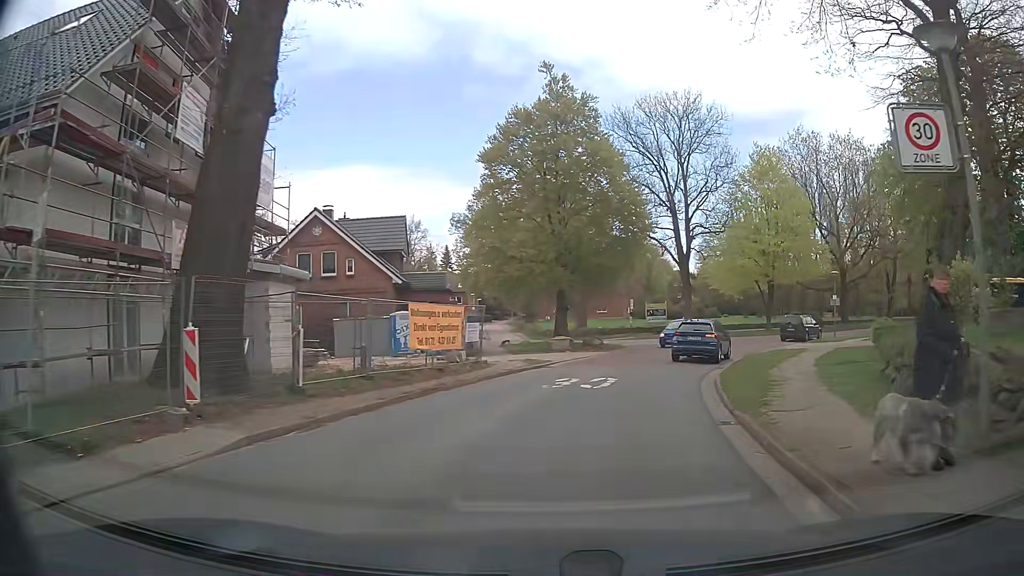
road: tertiary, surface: asphalt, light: Day
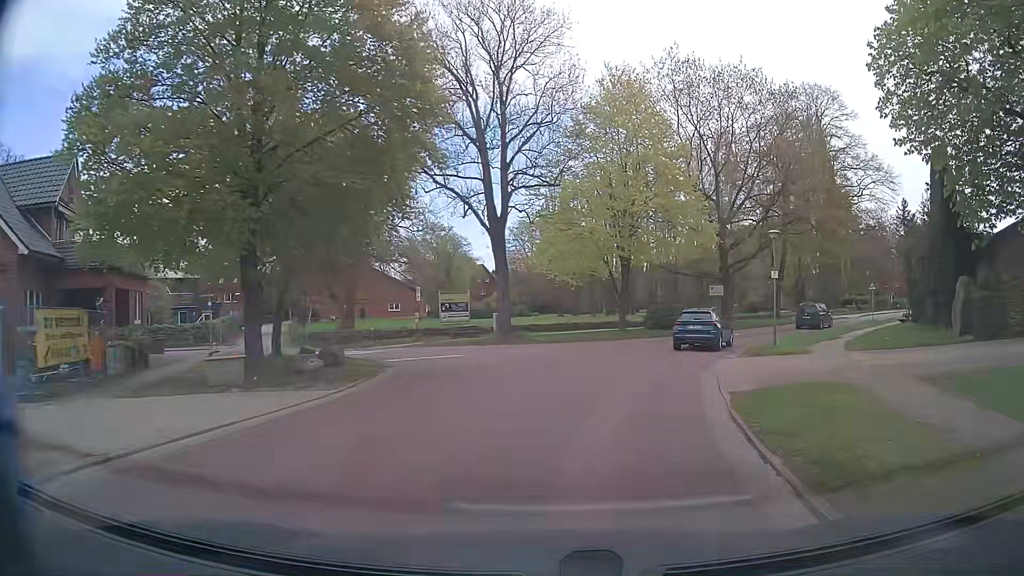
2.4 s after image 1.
(+3.0, +19.1) m; +17°
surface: paving_stones
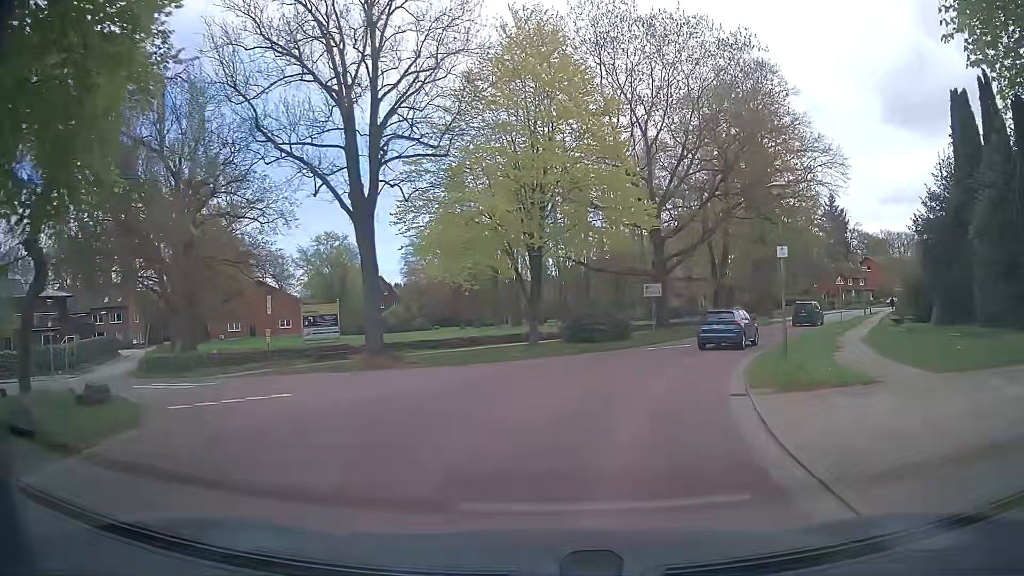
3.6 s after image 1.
(+0.6, +9.6) m; +7°
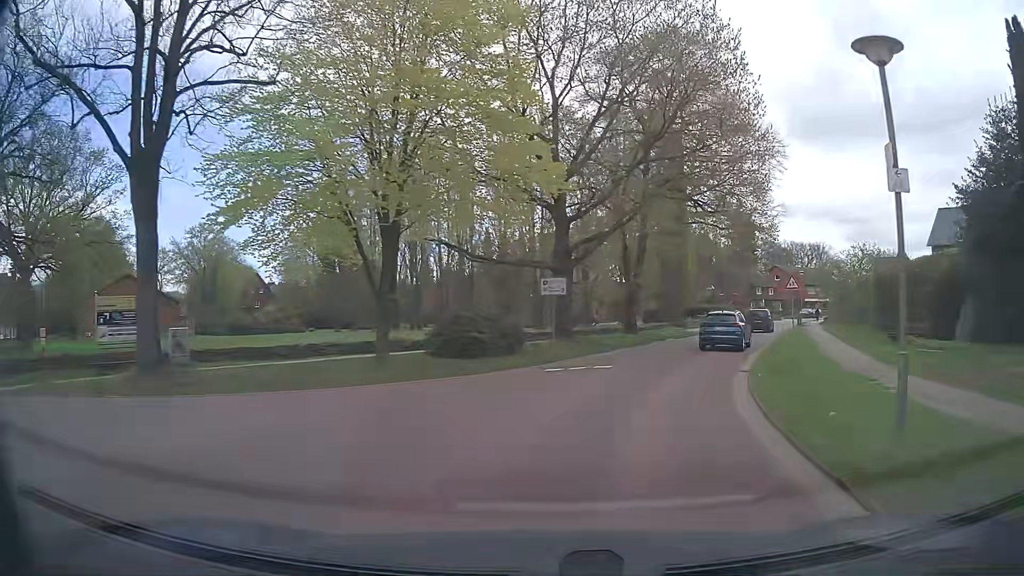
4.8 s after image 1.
(+0.7, +9.4) m; +9°
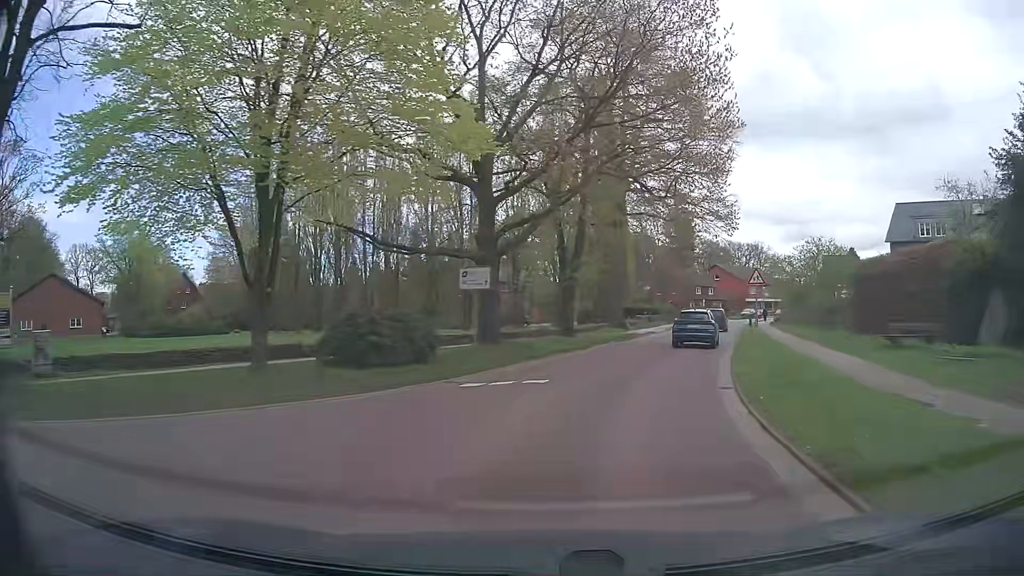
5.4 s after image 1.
(+0.2, +4.7) m; +8°
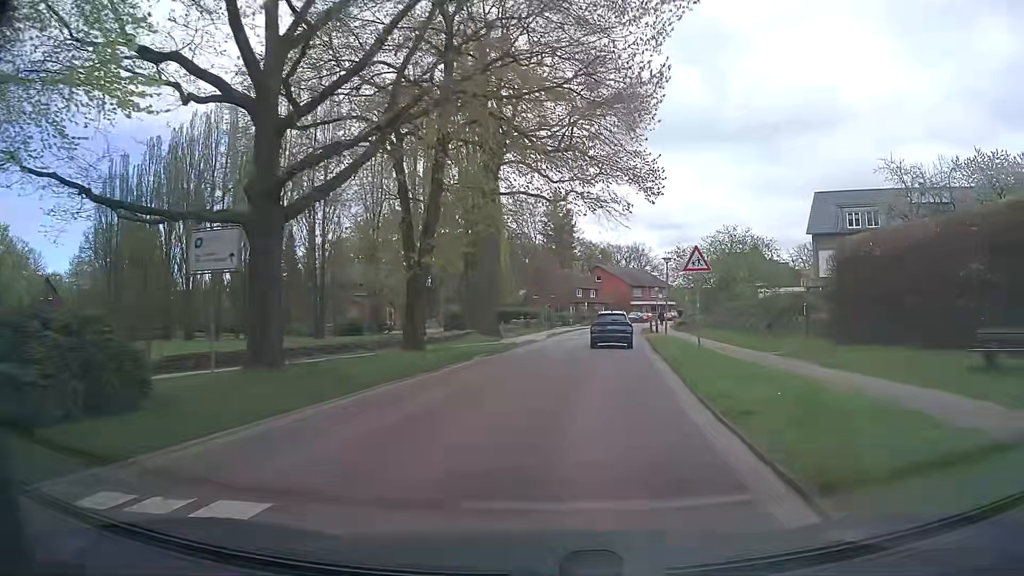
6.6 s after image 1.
(+0.7, +10.0) m; +9°
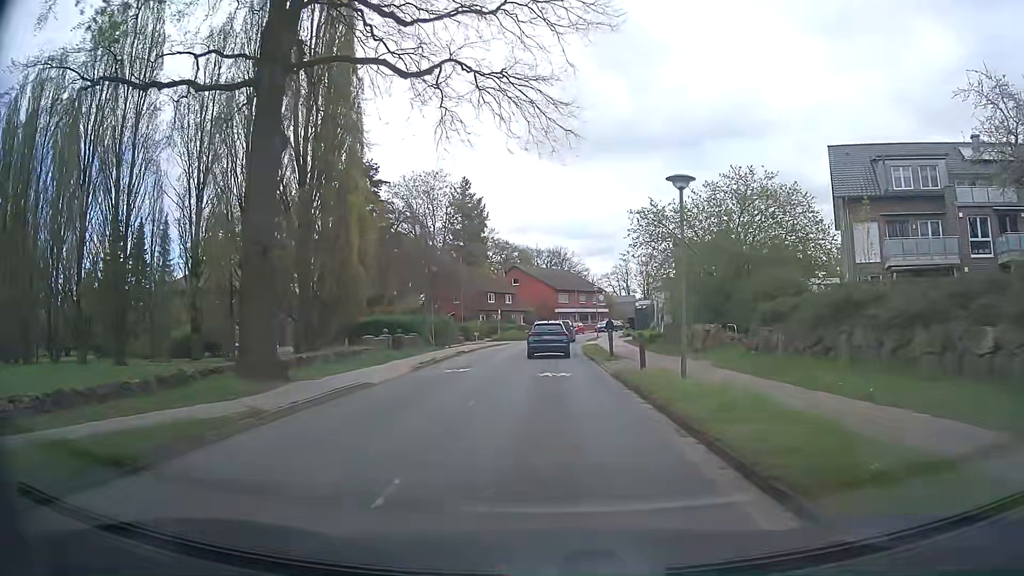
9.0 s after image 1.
(+1.9, +21.8) m; +8°
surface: asphalt
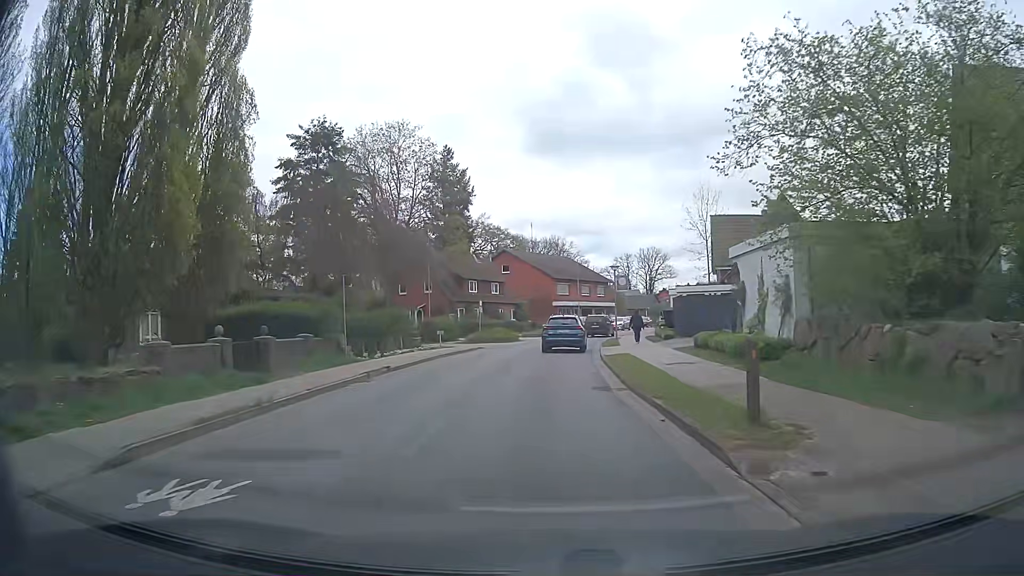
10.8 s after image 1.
(0.0, +17.0) m; -1°
(0, +10) (0, +20) (+1, +30) (+2, +40) (+4, +50) (+7, +59) (+10, +69) (+14, +78) (+18, +87) (+22, +96) m
